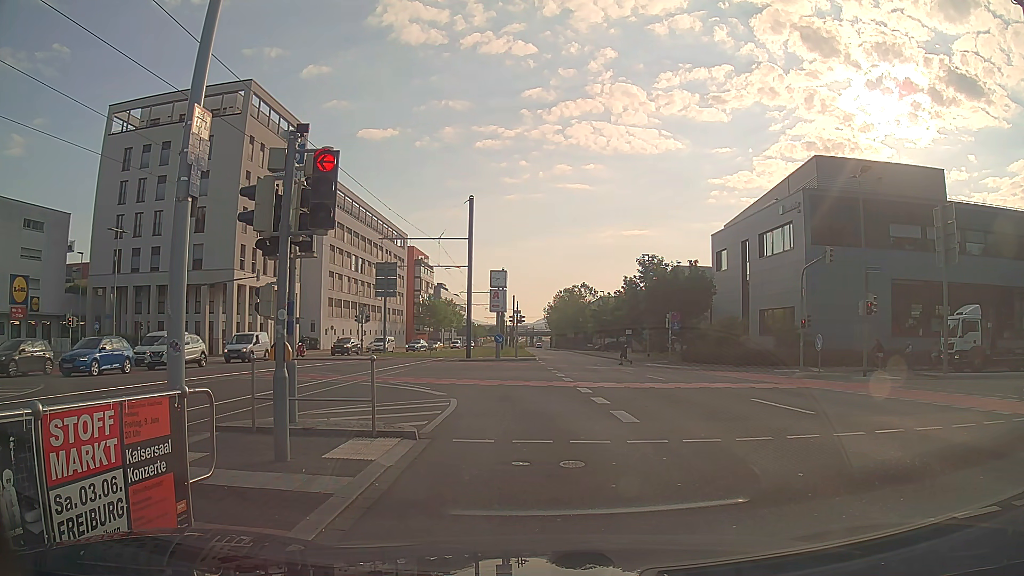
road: secondary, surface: asphalt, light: Day
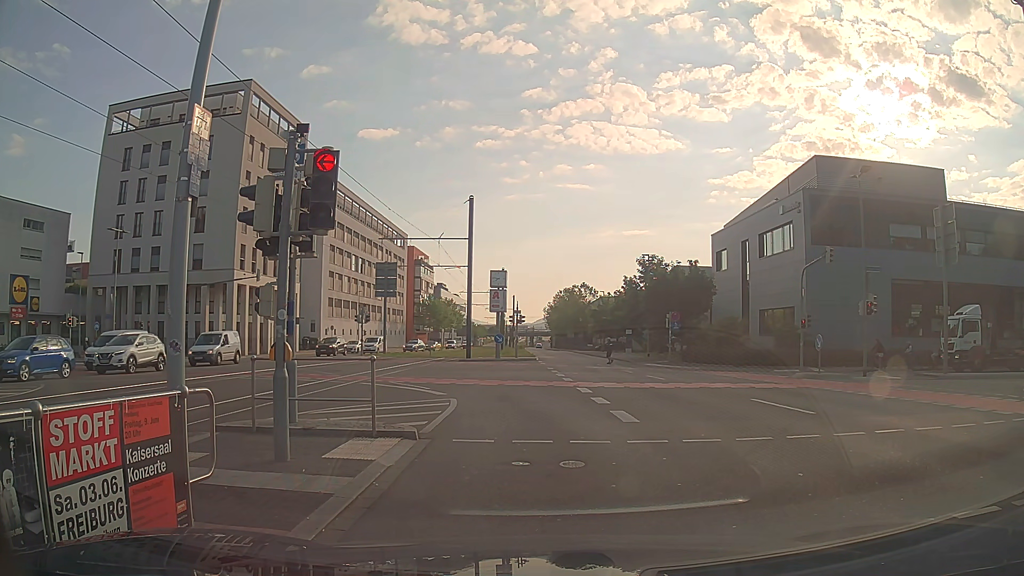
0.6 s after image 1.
(0.0, 0.0) m; 0°
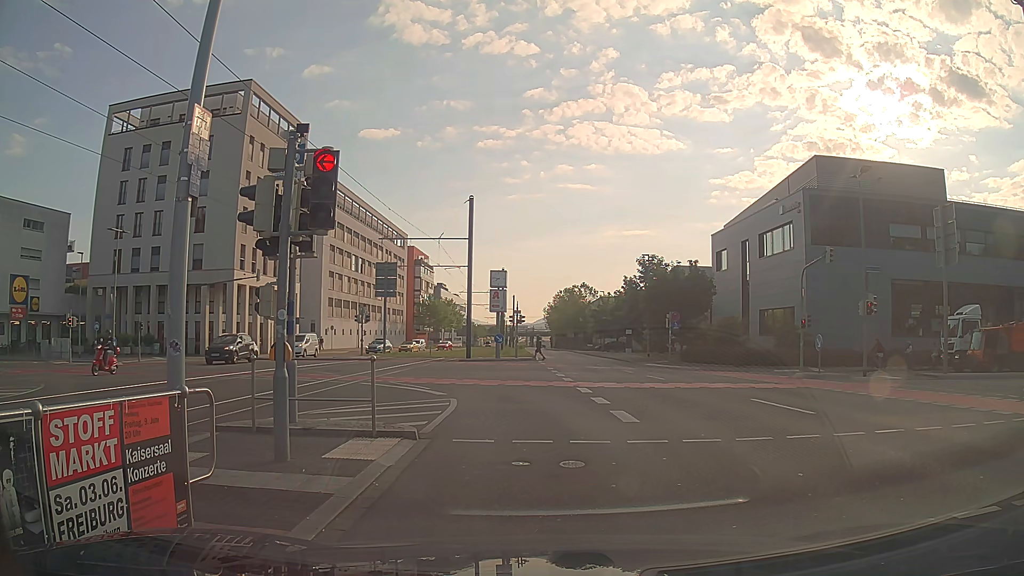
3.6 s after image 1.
(0.0, 0.0) m; 0°
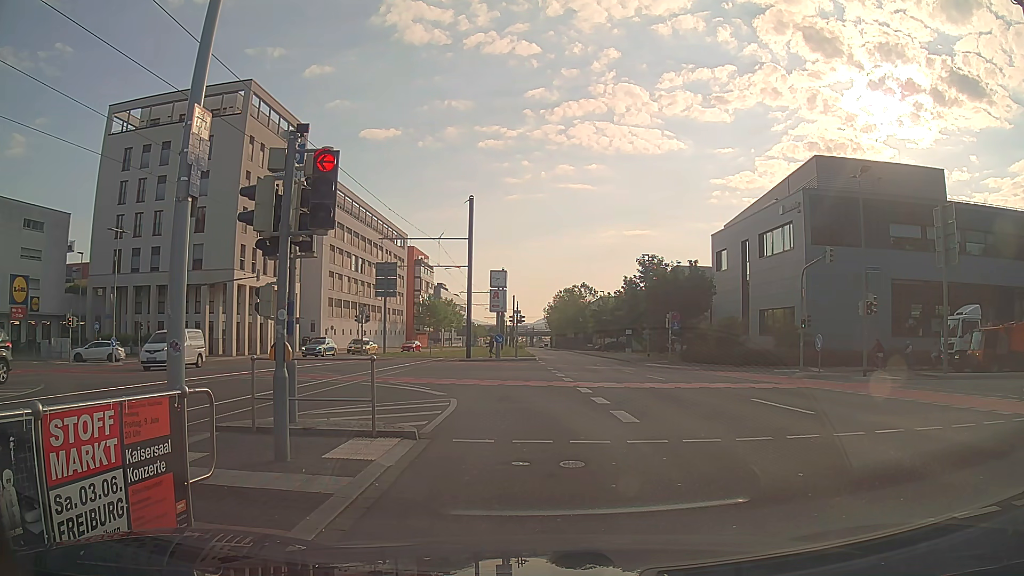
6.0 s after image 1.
(0.0, 0.0) m; 0°
